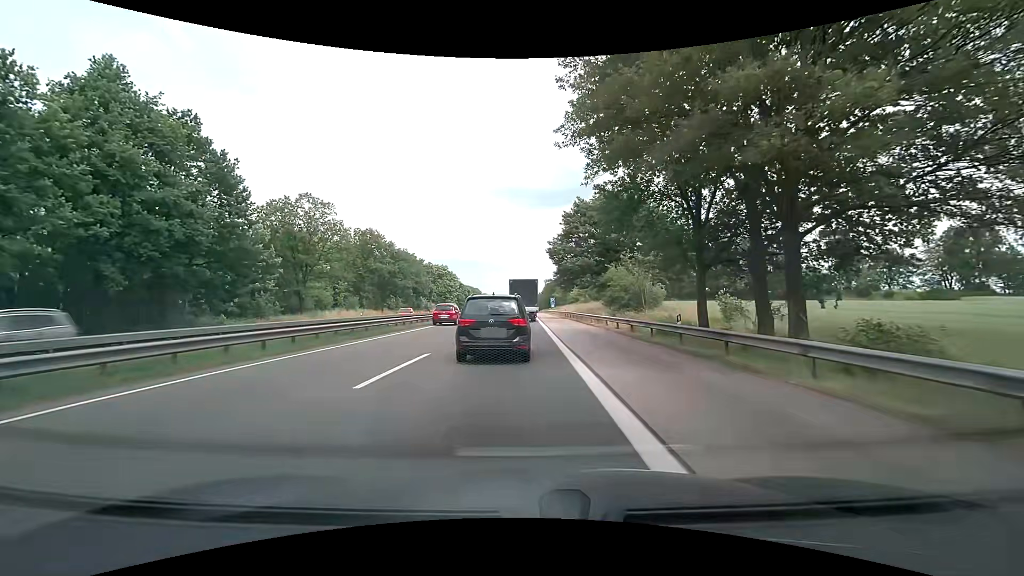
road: motorway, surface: asphalt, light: Day
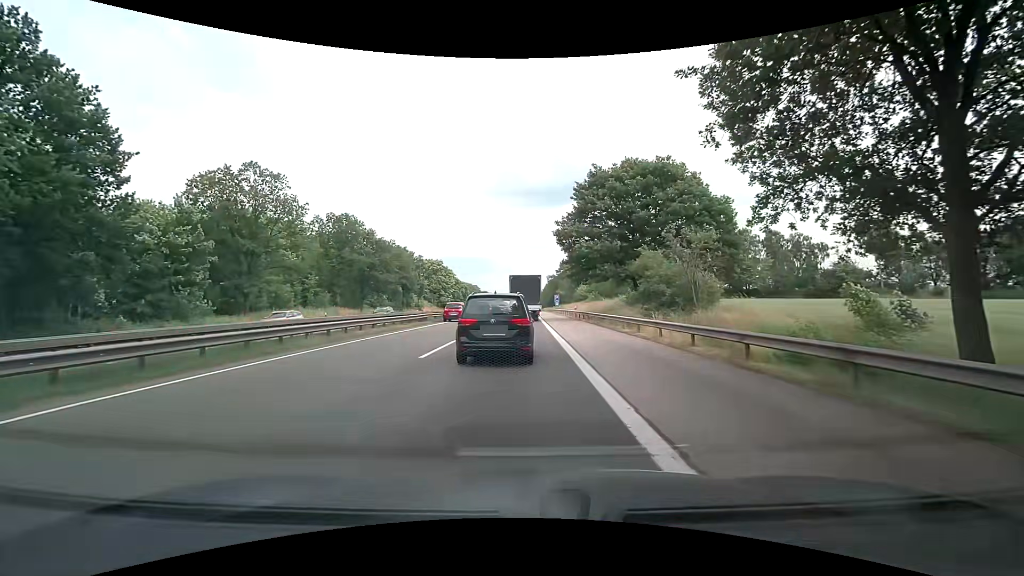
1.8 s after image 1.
(0.0, +13.0) m; 0°
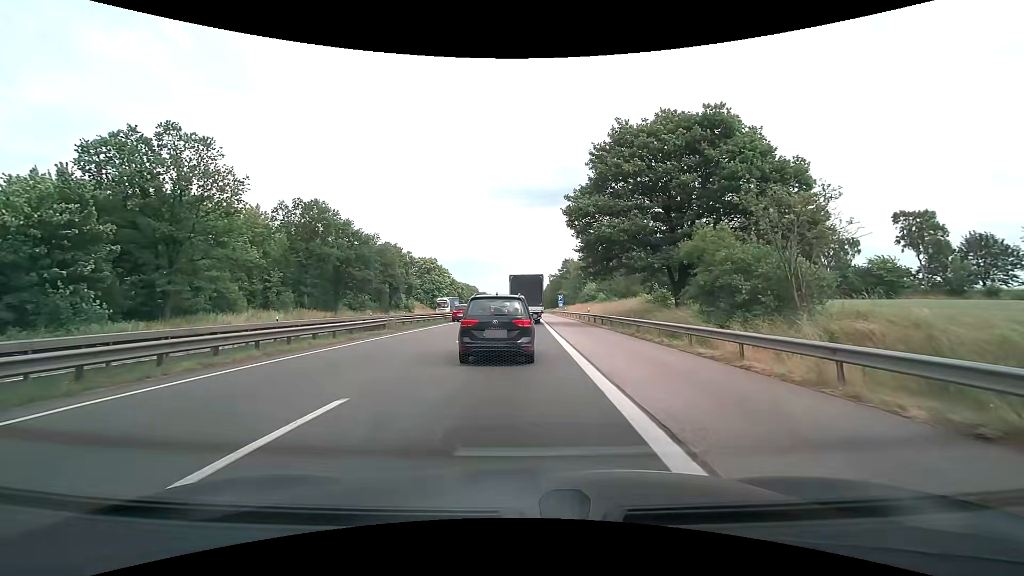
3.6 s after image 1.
(-0.1, +11.5) m; 0°
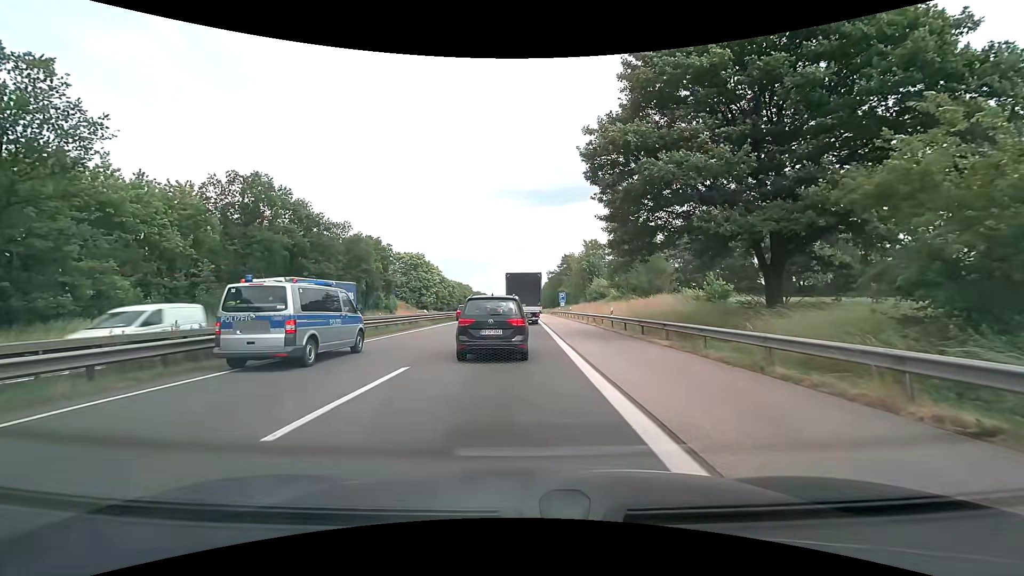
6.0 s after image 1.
(-0.1, +13.6) m; 0°
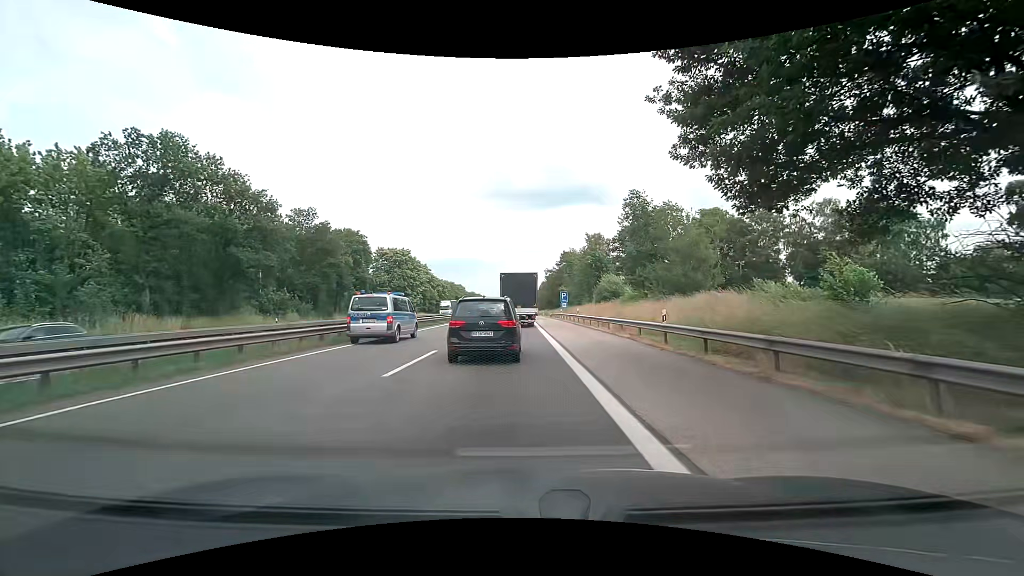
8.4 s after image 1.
(0.0, +12.7) m; 0°
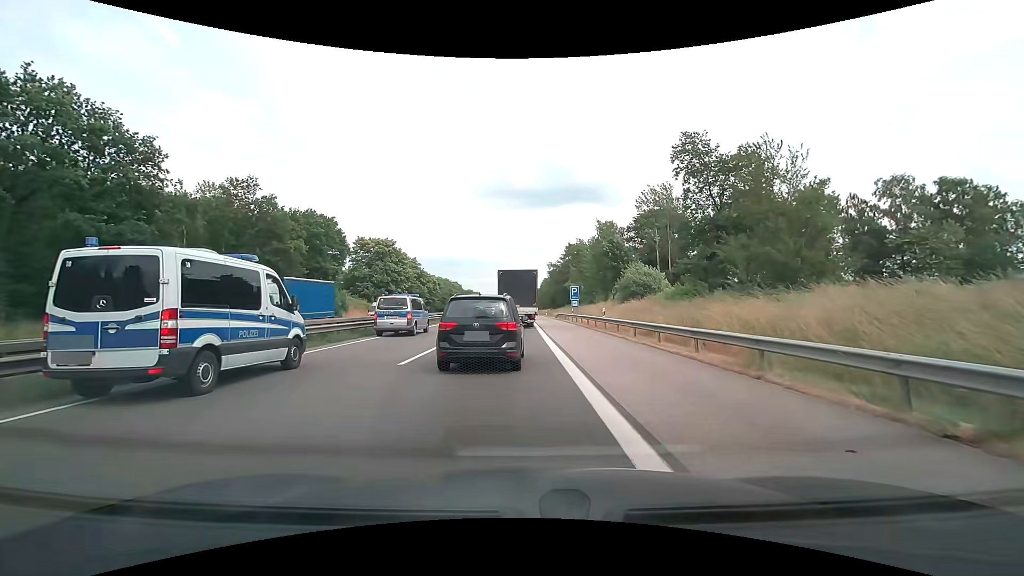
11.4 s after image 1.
(+0.1, +15.7) m; -1°
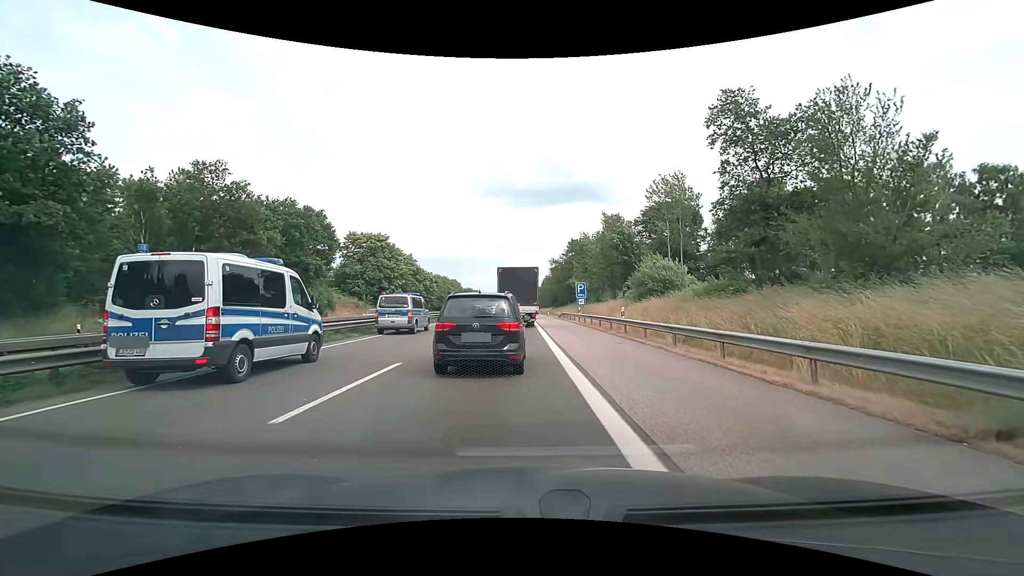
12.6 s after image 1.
(+0.1, +6.0) m; 0°
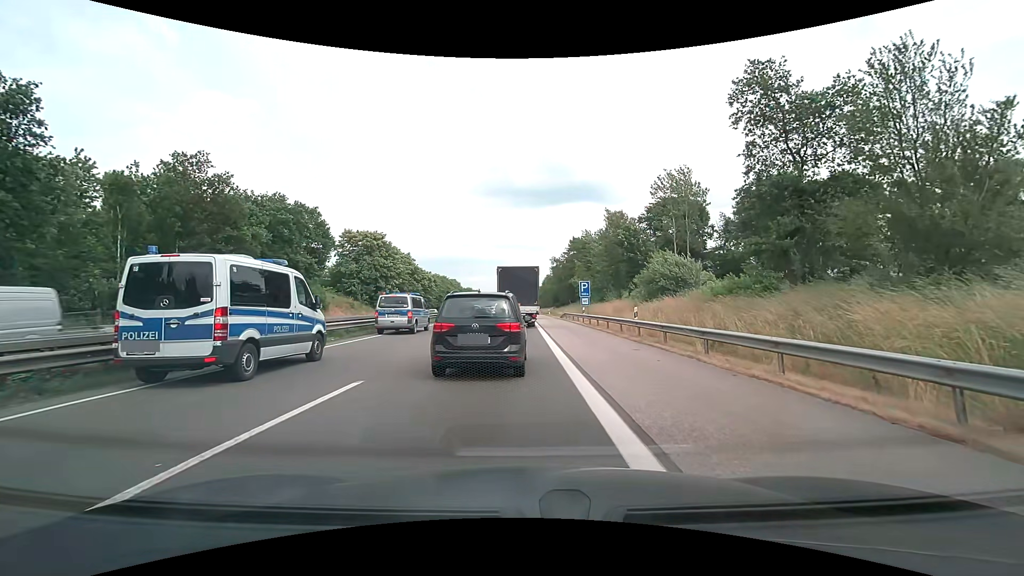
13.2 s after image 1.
(0.0, +2.9) m; 0°
